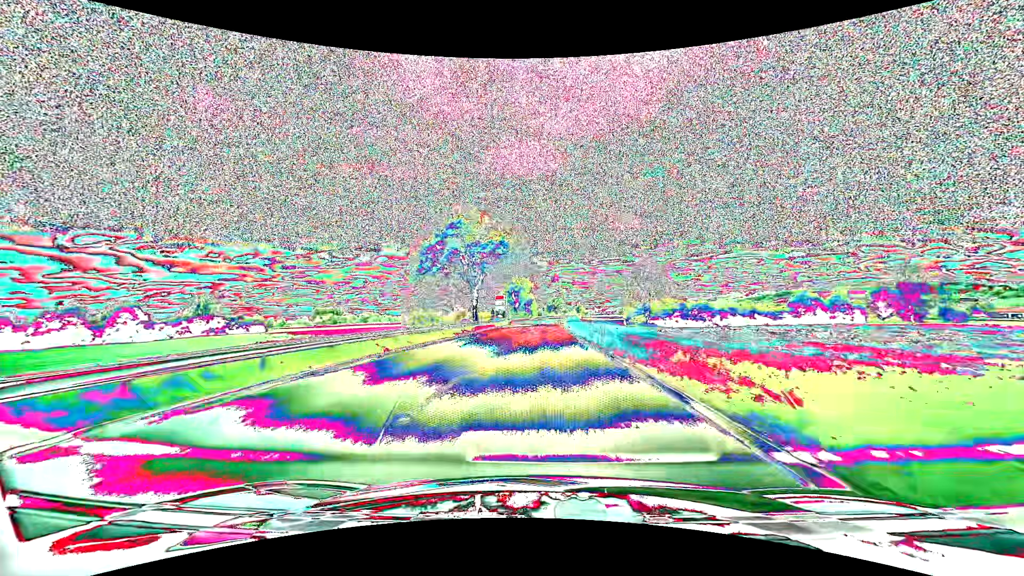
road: primary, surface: asphalt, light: Day
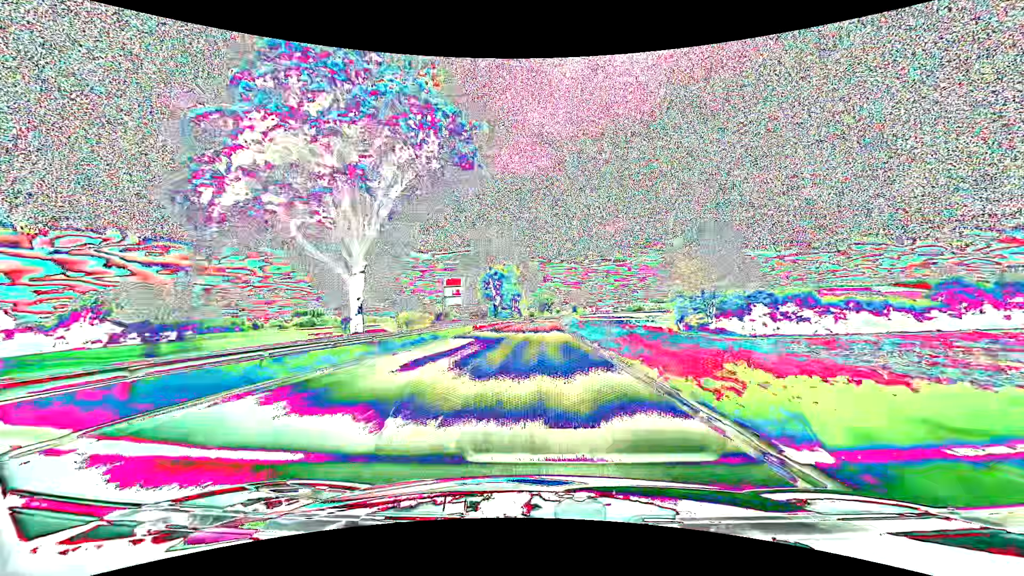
(+0.4, +44.1) m; +1°
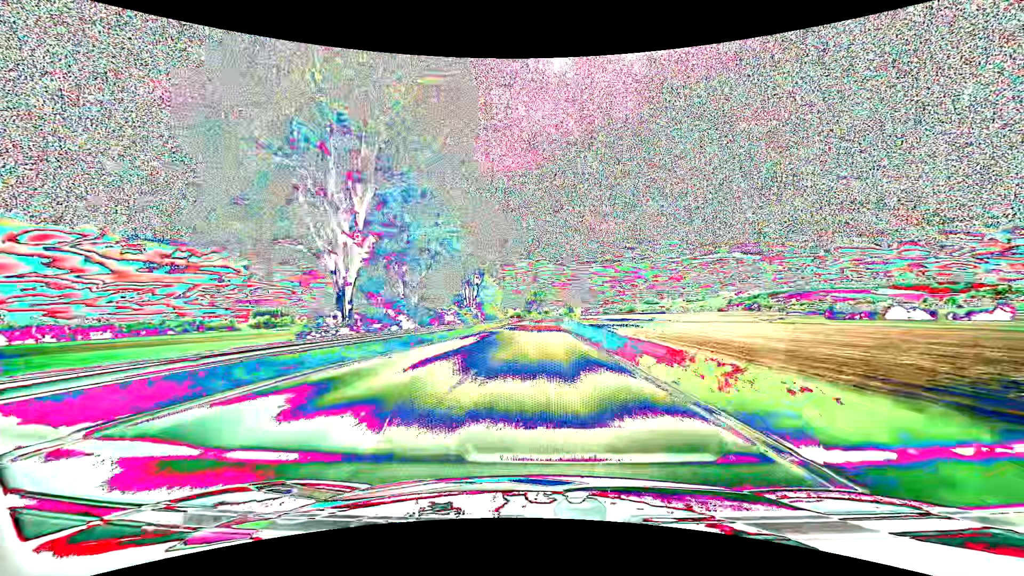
(+0.7, +74.8) m; +1°
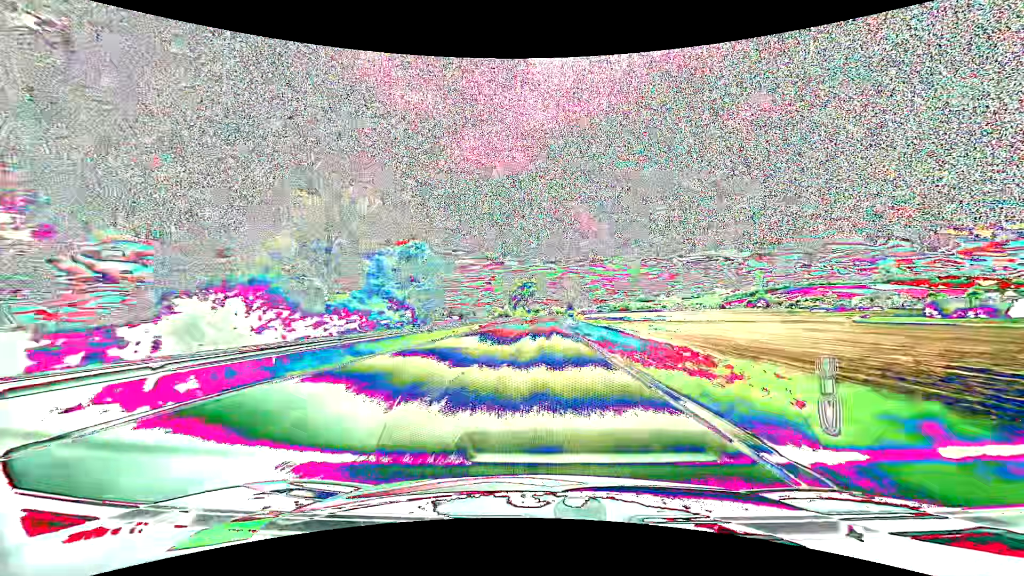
(+0.7, +61.0) m; +1°
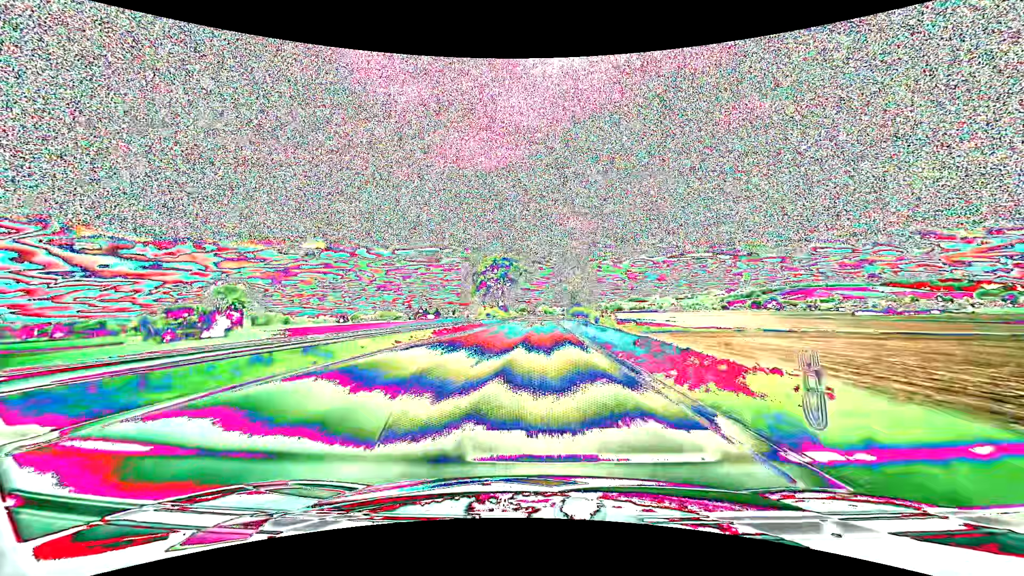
(+0.9, +76.4) m; +1°
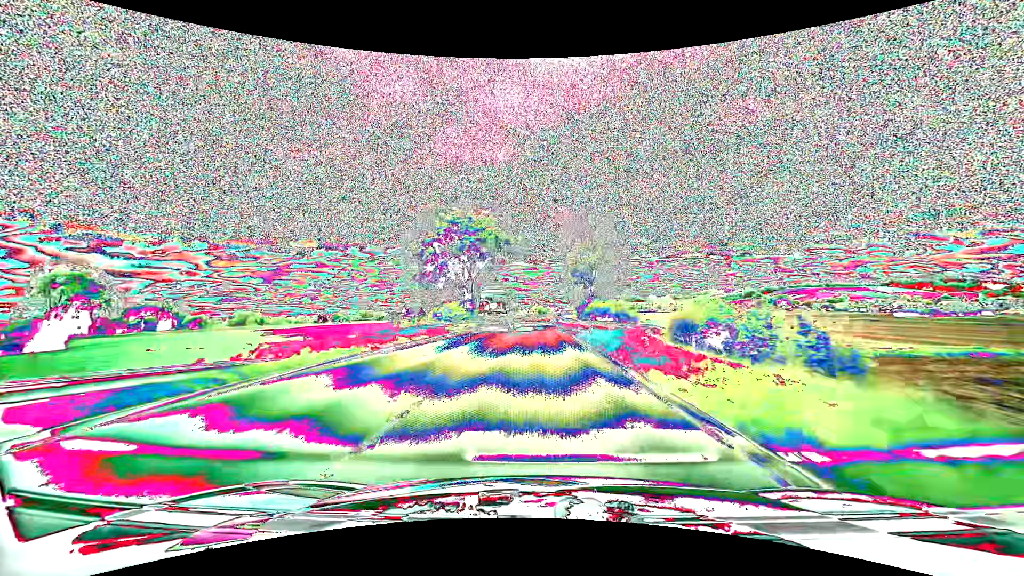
(+0.3, +45.6) m; +1°
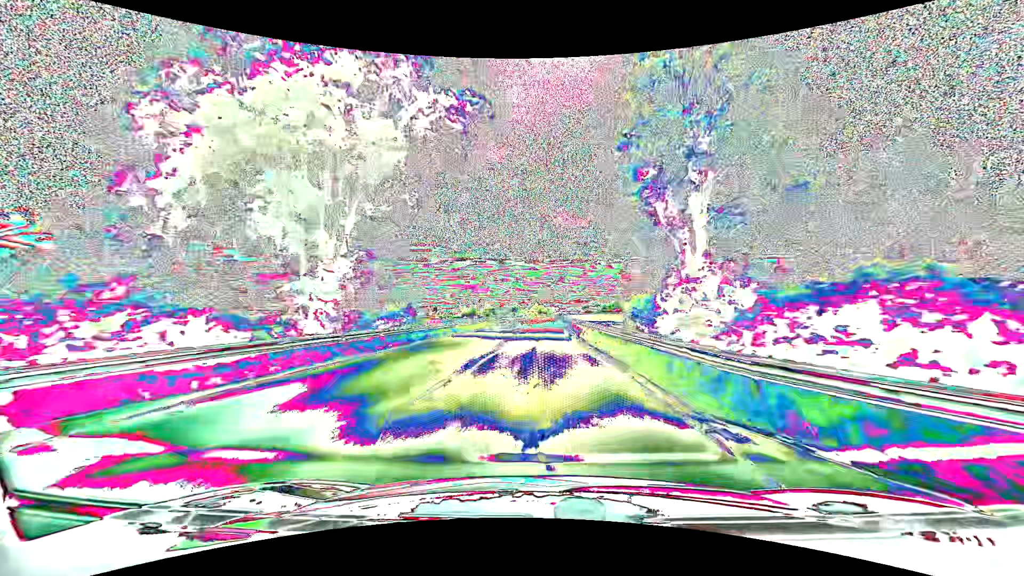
(+0.1, +45.4) m; 0°
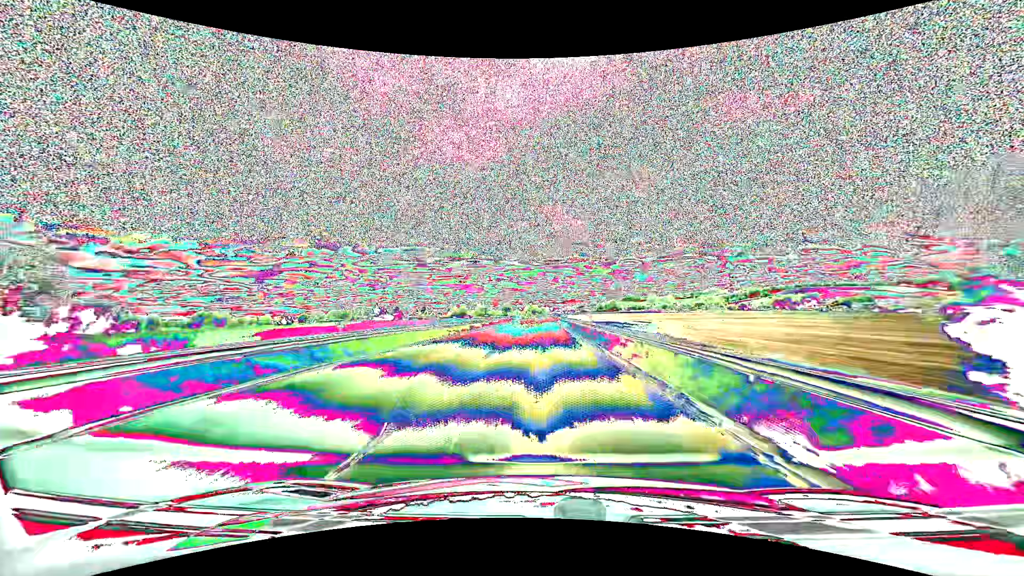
(+0.1, +30.1) m; +1°
(0, +10) (0, +20) (0, +30) (0, +40) (0, +50) (+1, +60) (+1, +70) (+1, +80) (+1, +90) (+1, +100) m
